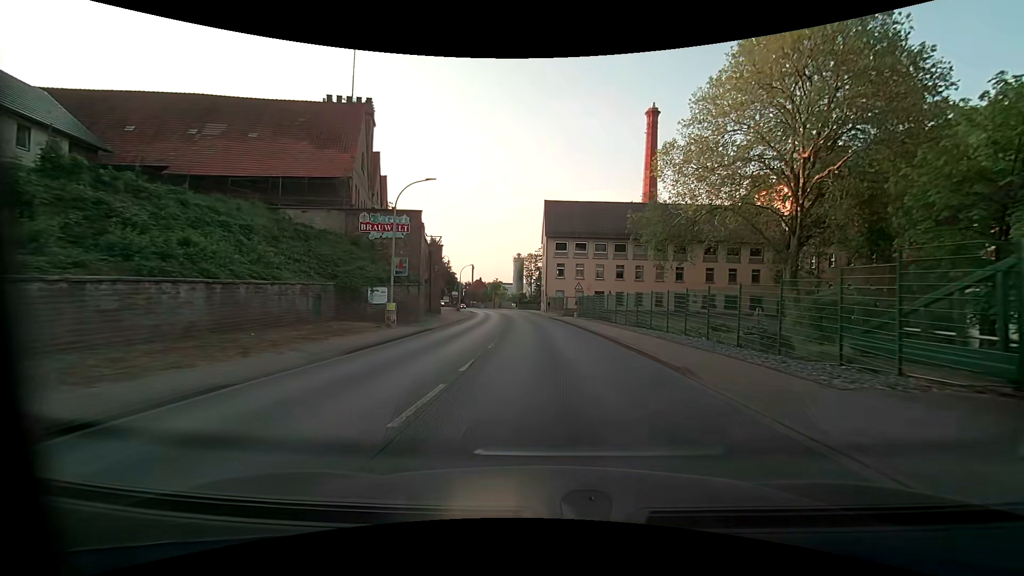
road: primary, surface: asphalt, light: Day
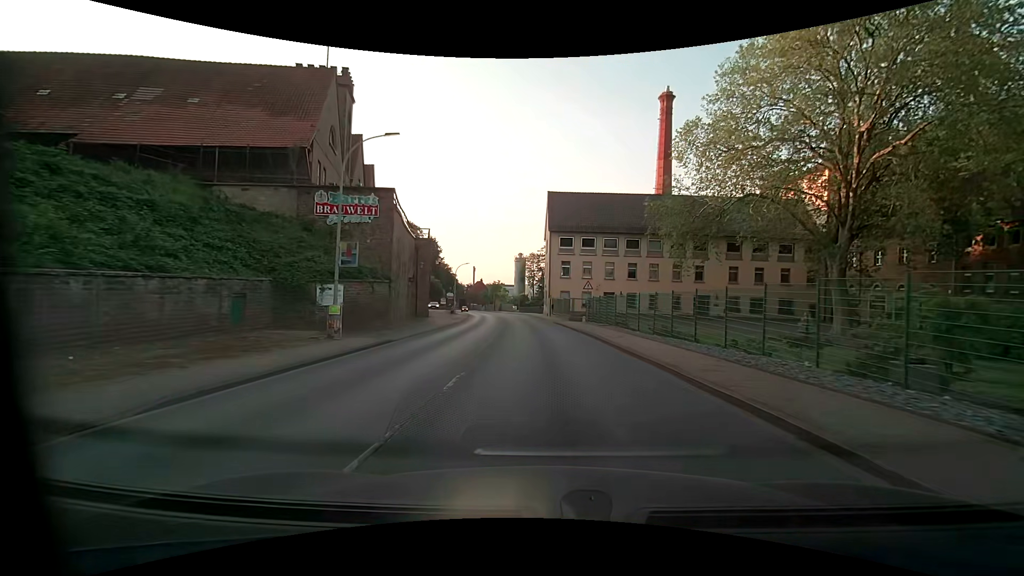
(0.0, +7.1) m; -1°
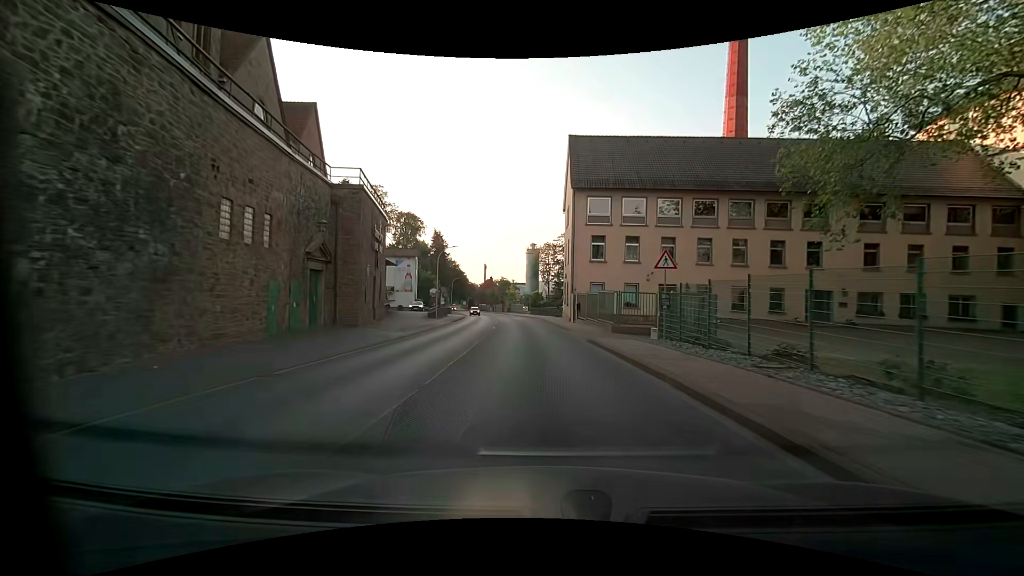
(-0.2, +21.7) m; -2°
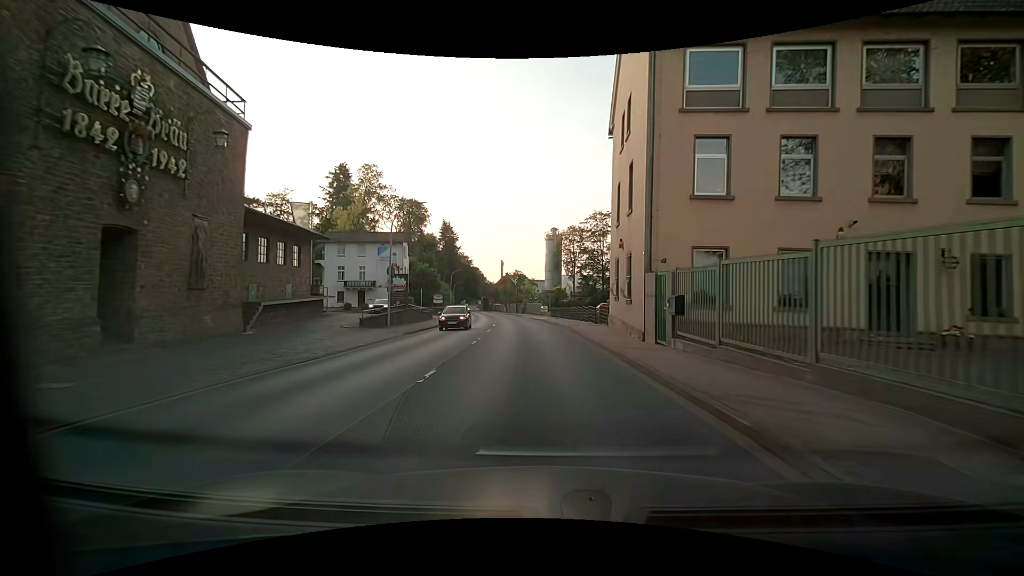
(-0.4, +22.1) m; -3°
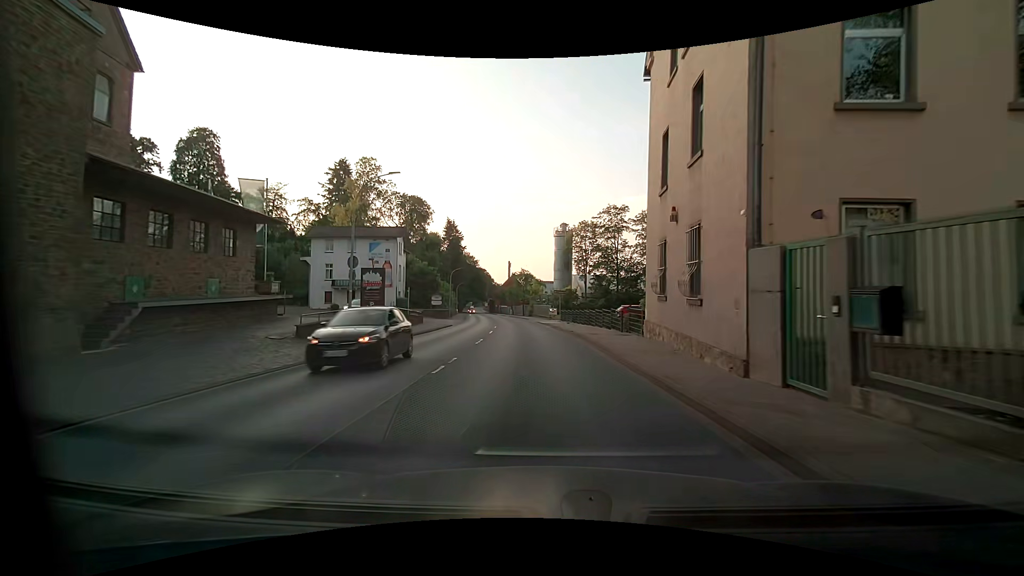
(-0.1, +7.5) m; 0°
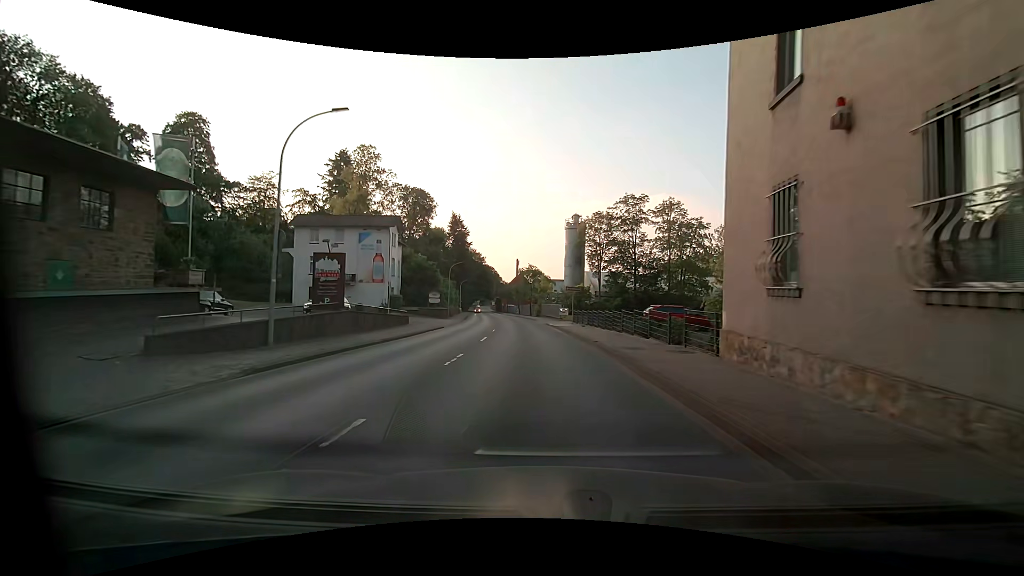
(-0.1, +7.5) m; -2°
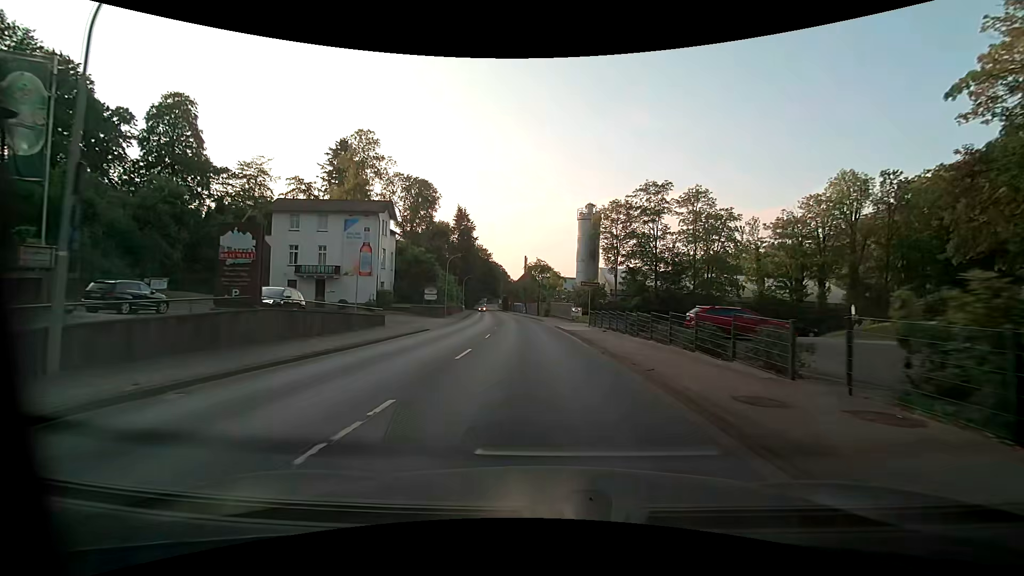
(0.0, +7.5) m; +1°
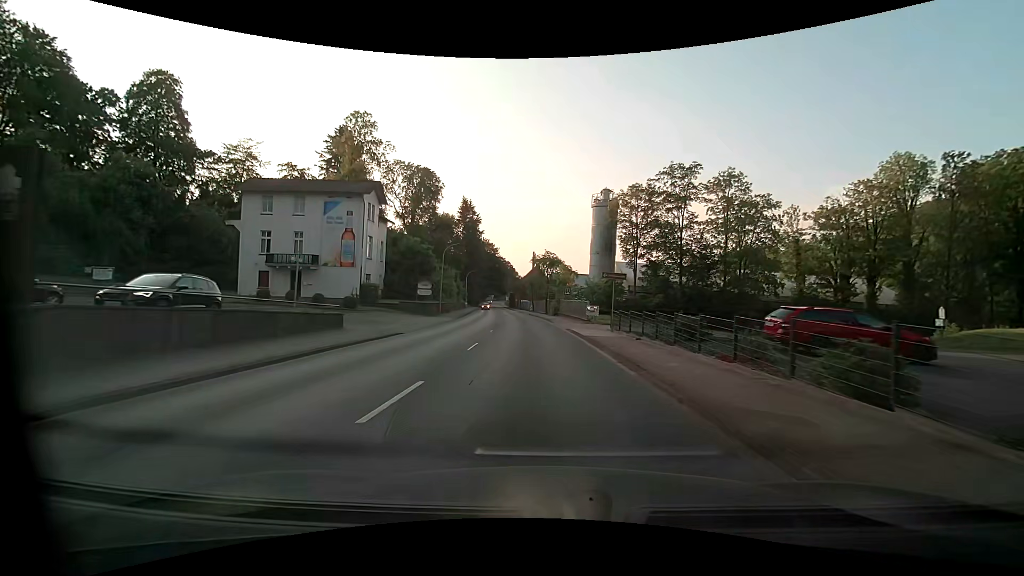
(-0.1, +7.4) m; -1°
(0, +10) (0, +20) (-1, +30) (-1, +40) (-2, +50) (-3, +60) (-4, +70) (-5, +80) (-6, +90) (-7, +100) m
